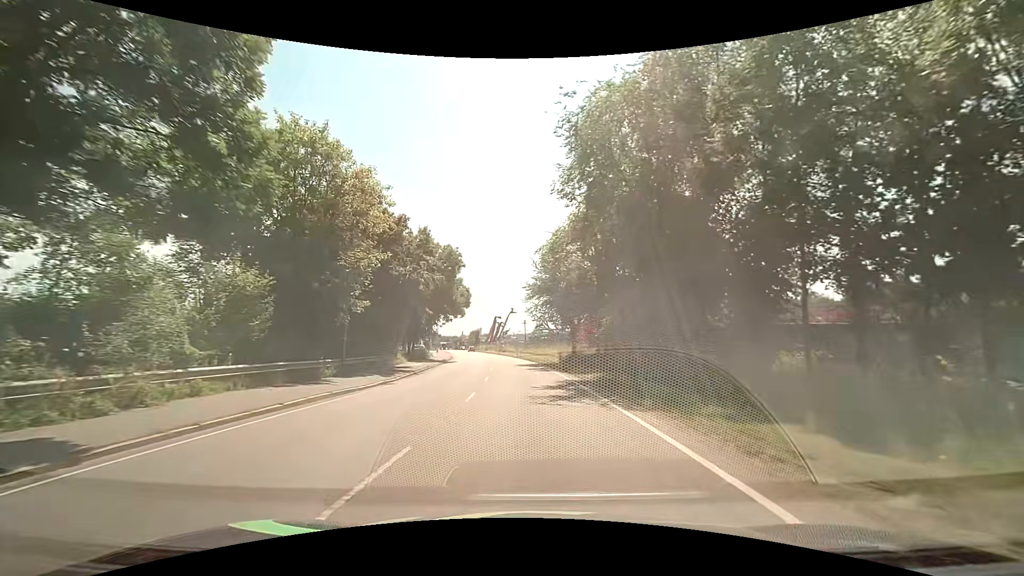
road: primary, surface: asphalt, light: Day
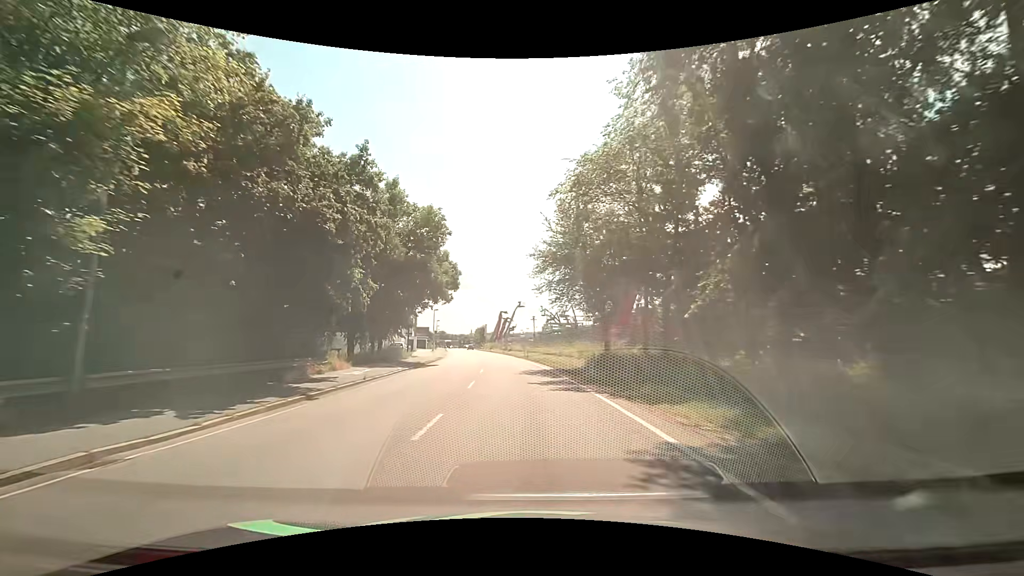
(-0.1, +14.8) m; -1°
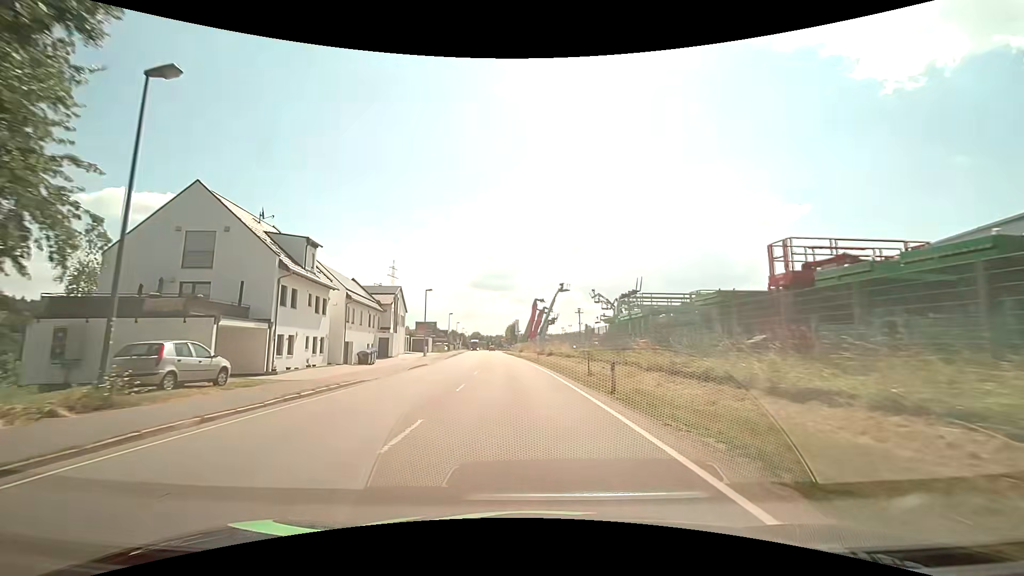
(-1.5, +37.1) m; -4°
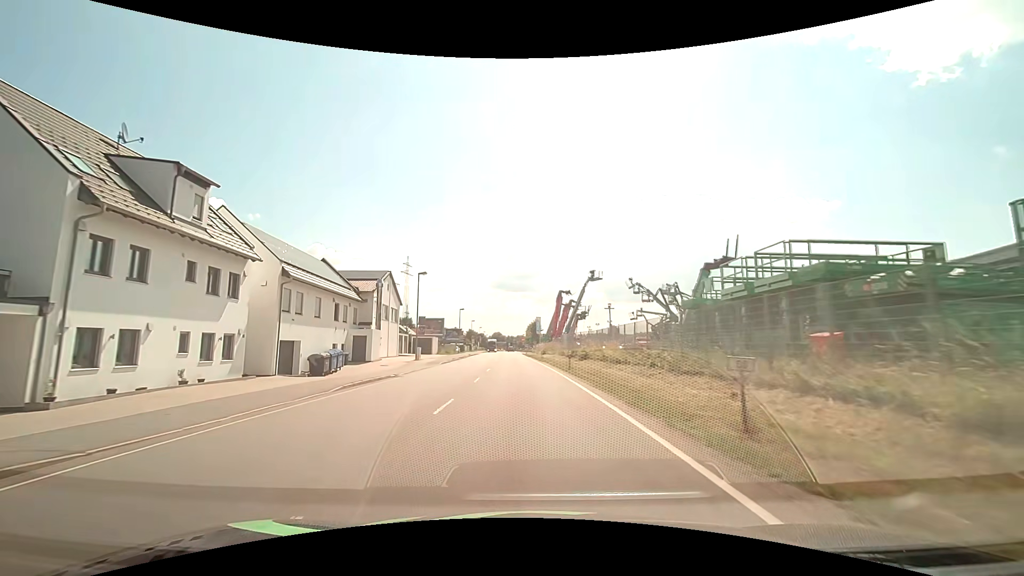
(-0.4, +14.5) m; -3°
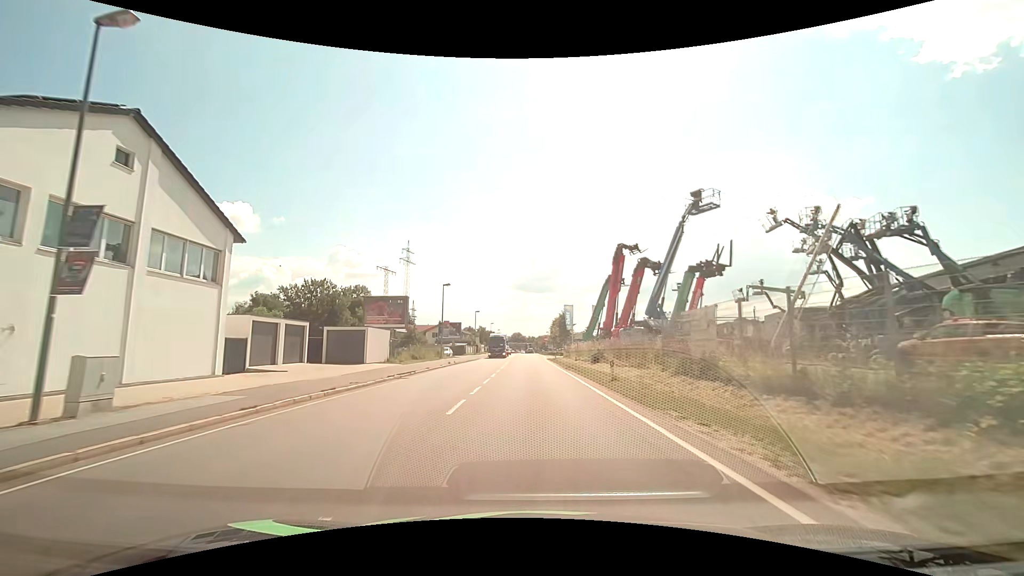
(-1.2, +36.3) m; -2°
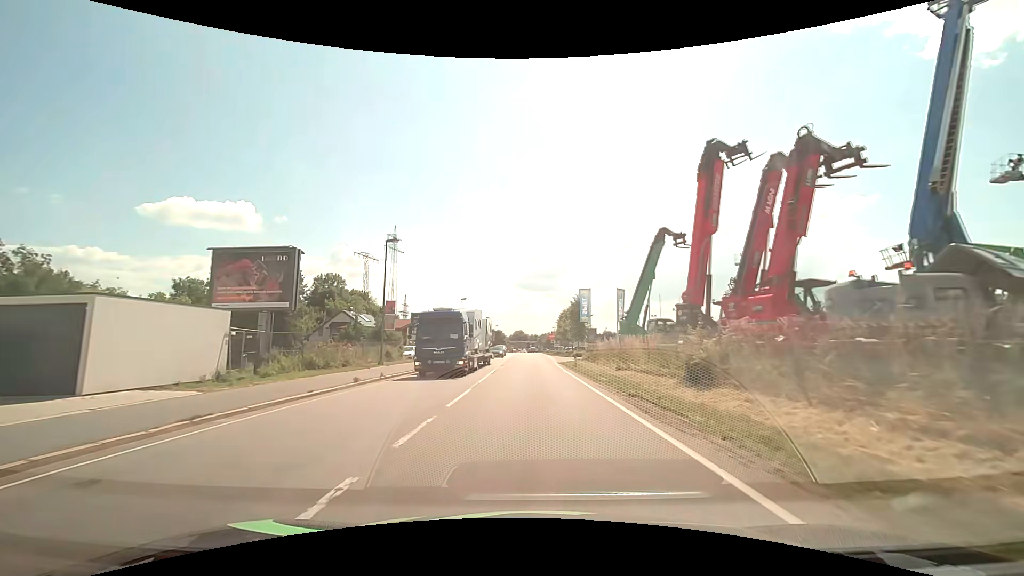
(-0.1, +21.4) m; -1°
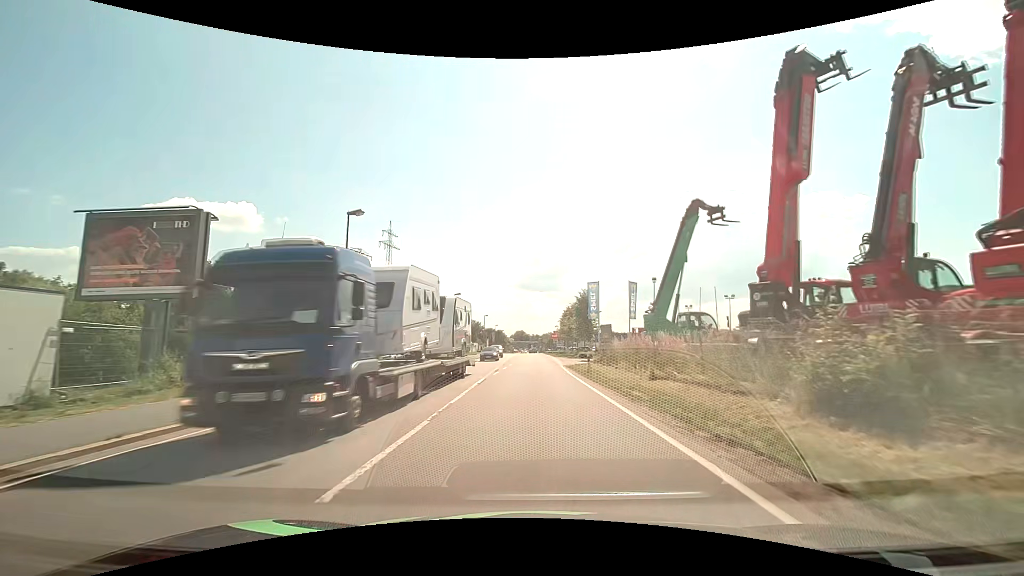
(0.0, +6.7) m; 0°
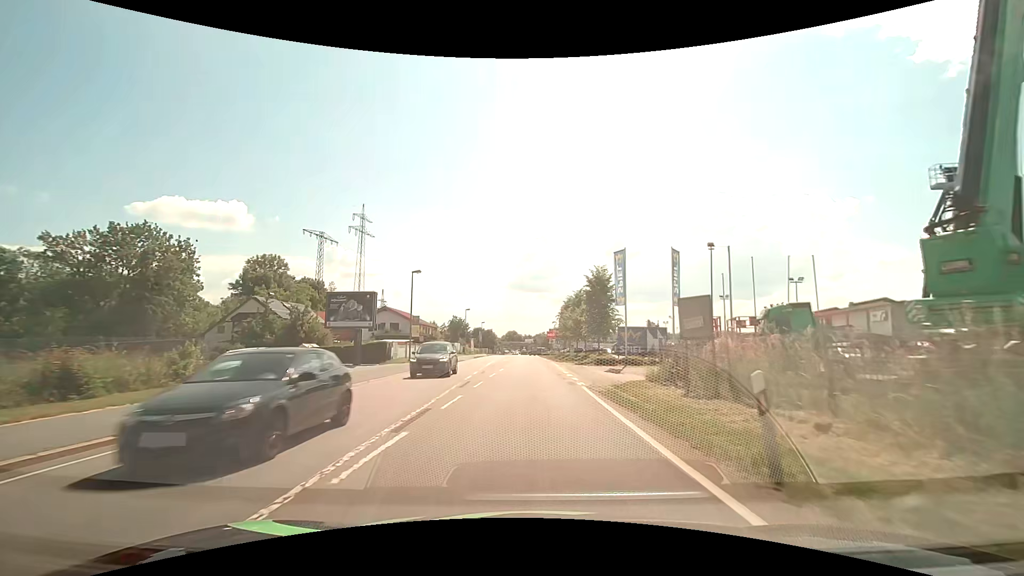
(+0.2, +18.9) m; +1°
(0, +10) (0, +20) (0, +30) (0, +40) (0, +50) (-1, +60) (-1, +70) (-1, +80) (-1, +90) (+5, +97) m
